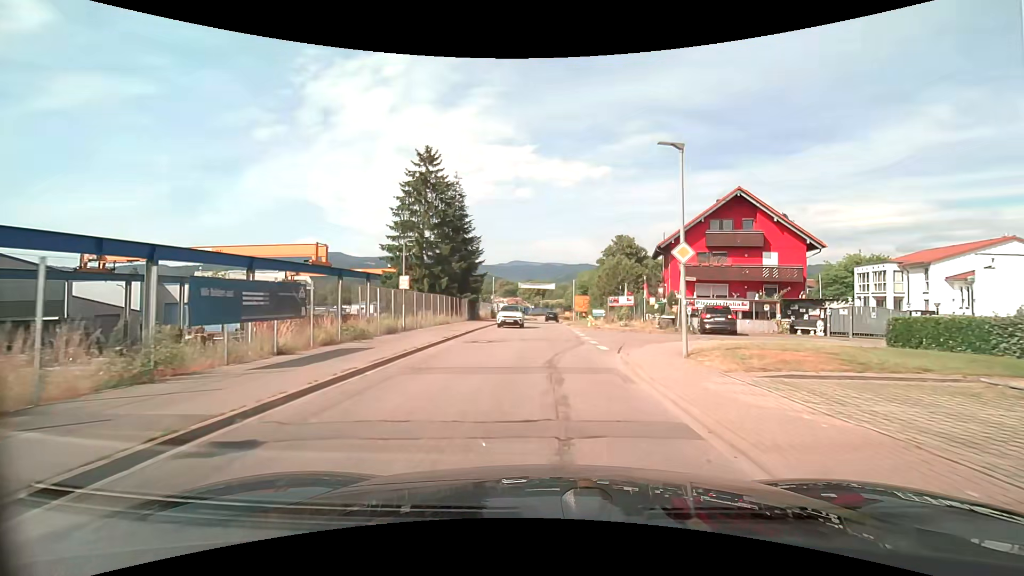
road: tertiary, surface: asphalt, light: Day
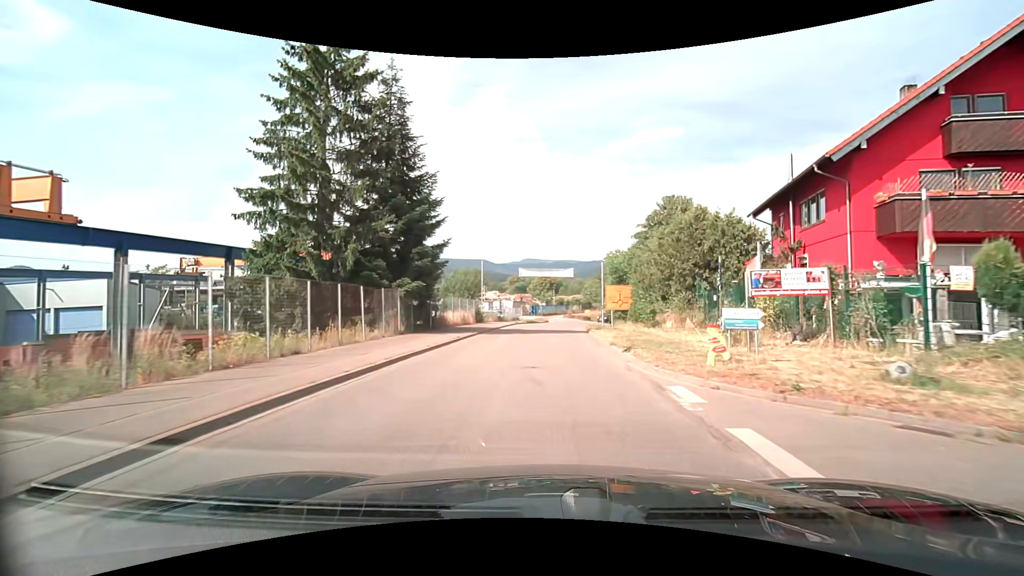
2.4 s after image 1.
(-0.2, +23.8) m; -2°
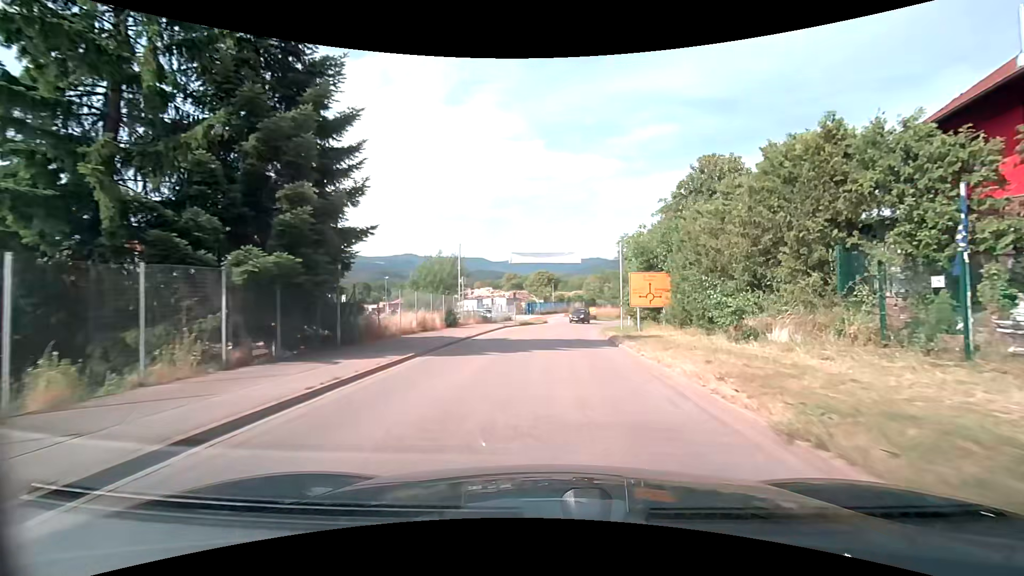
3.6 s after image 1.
(-0.2, +12.4) m; 0°
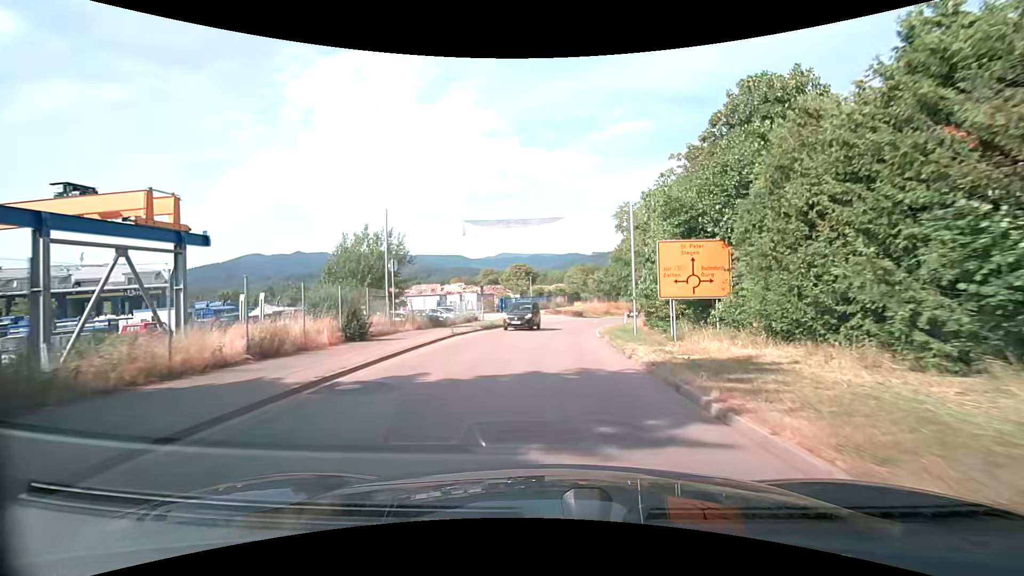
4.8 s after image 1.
(+0.4, +12.6) m; +3°
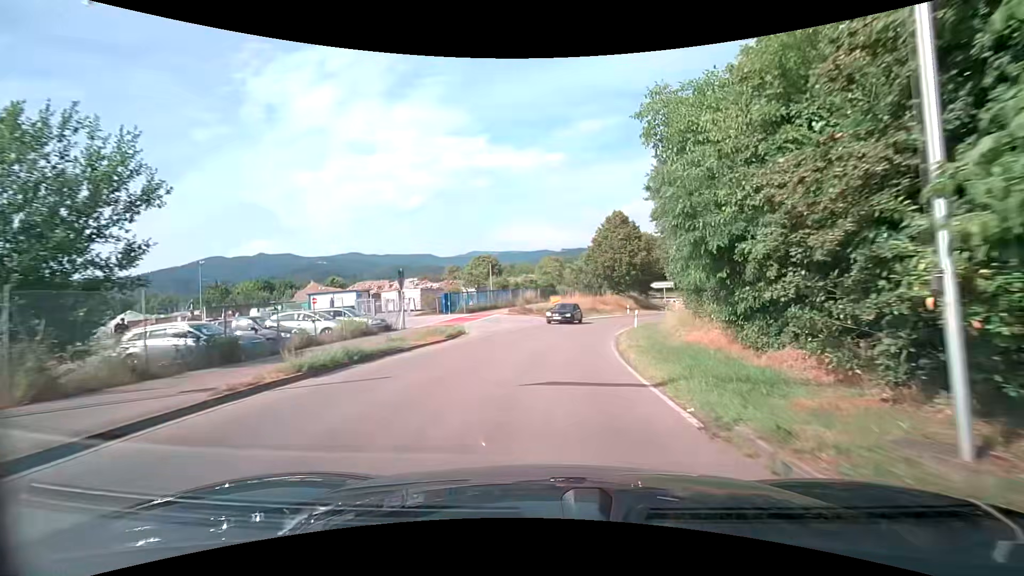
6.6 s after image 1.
(+0.3, +18.8) m; +3°
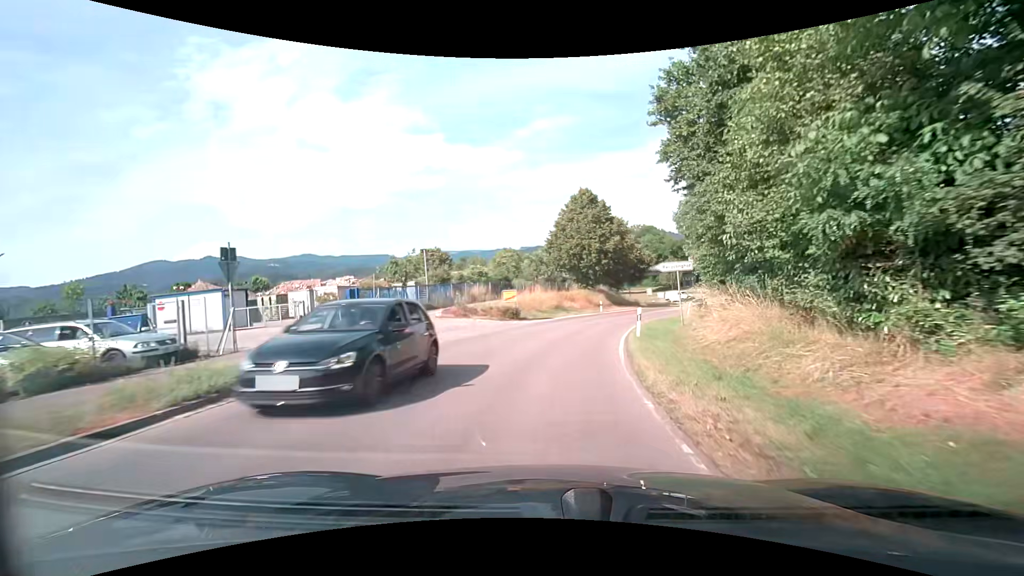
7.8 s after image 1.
(+0.4, +12.3) m; +5°
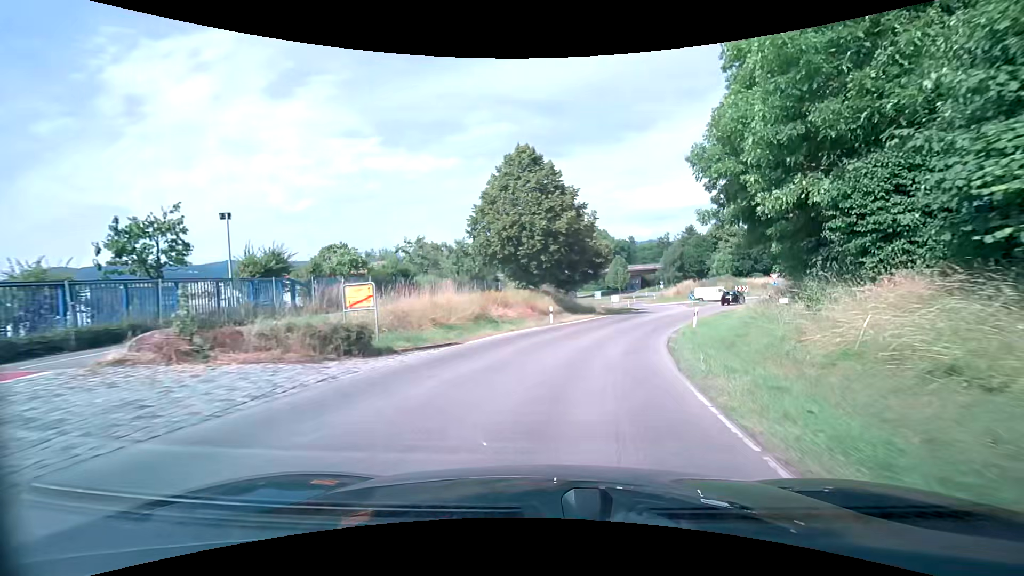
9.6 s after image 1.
(+0.7, +18.1) m; +6°
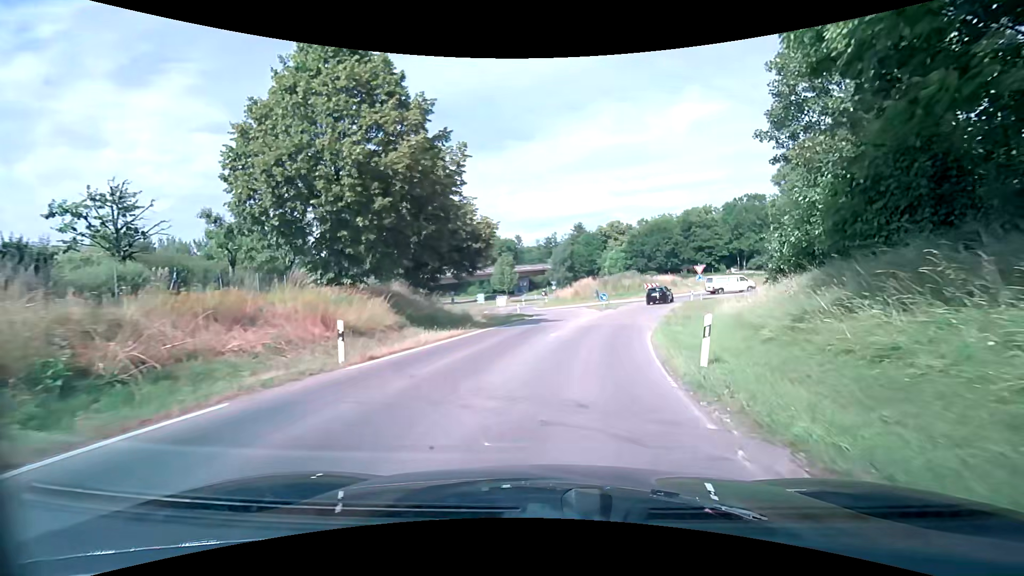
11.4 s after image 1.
(+2.1, +17.3) m; +13°
(+1, +10) (+2, +20) (+5, +30) (+8, +39) (+11, +49) (+17, +56) (+23, +64) (+23, +74) (+16, +81) (+6, +82) m
